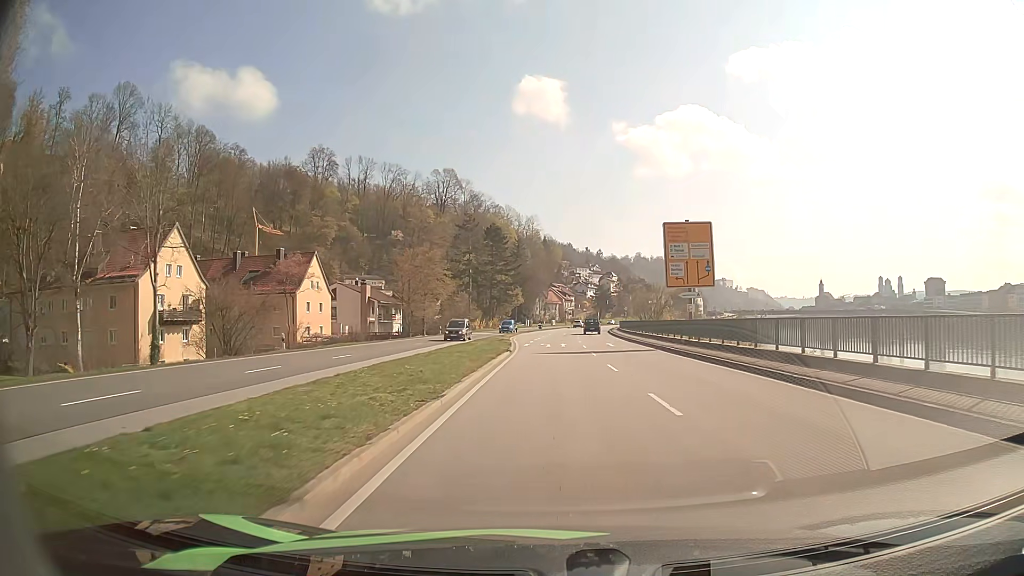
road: primary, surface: asphalt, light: Day
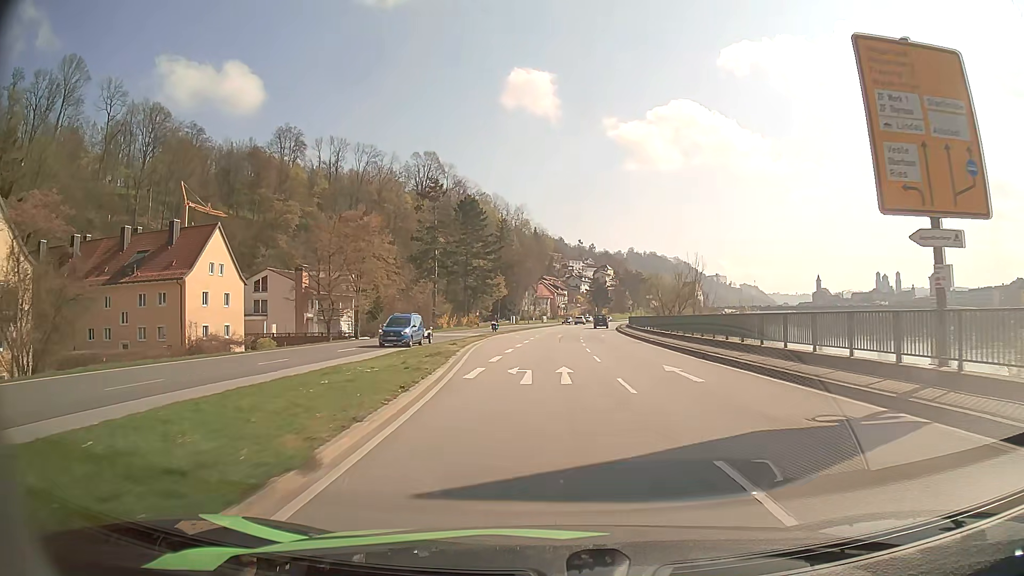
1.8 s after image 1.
(+0.2, +24.4) m; +1°
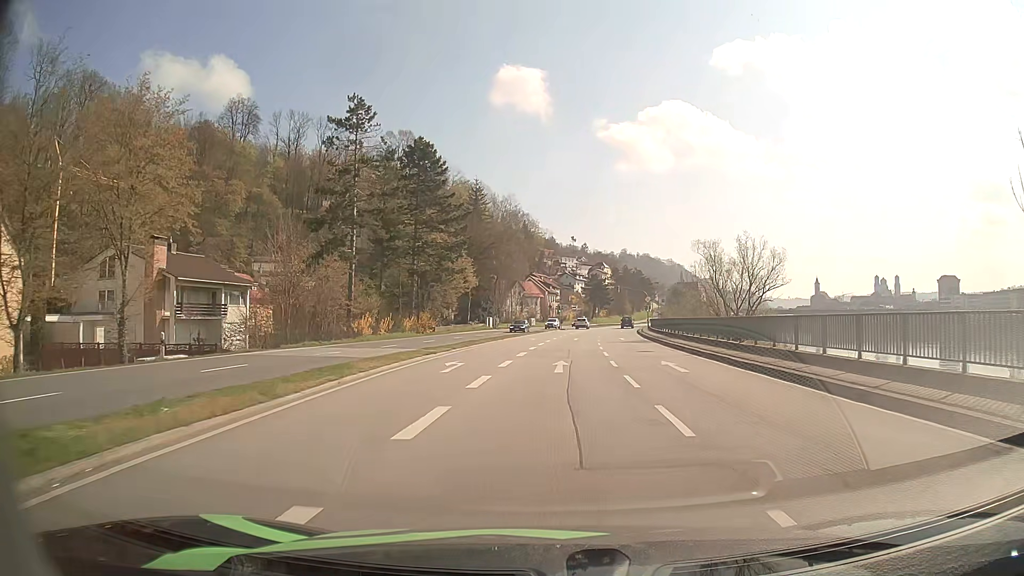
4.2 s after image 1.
(+0.2, +31.7) m; +1°
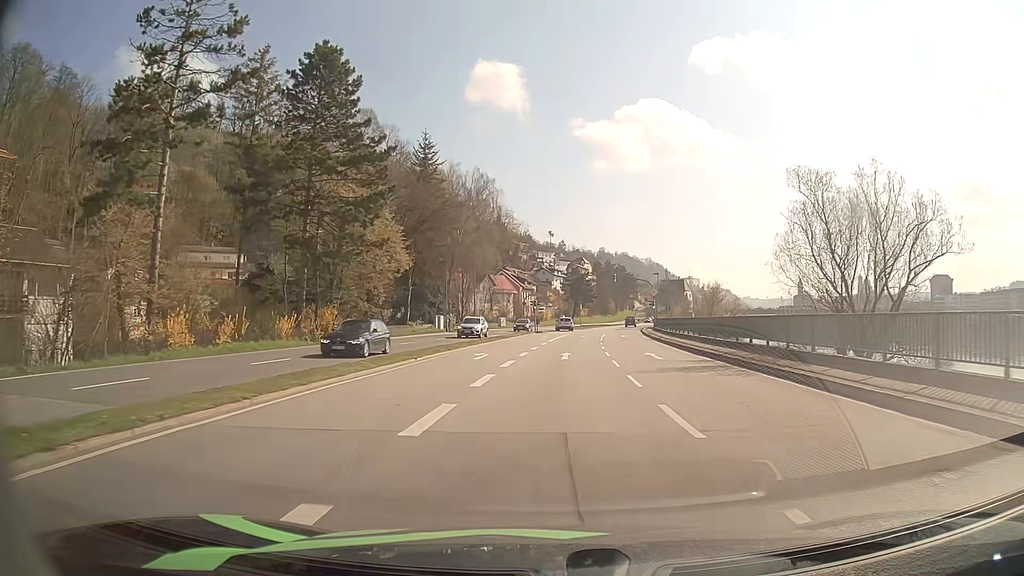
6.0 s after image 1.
(+0.5, +24.1) m; +2°
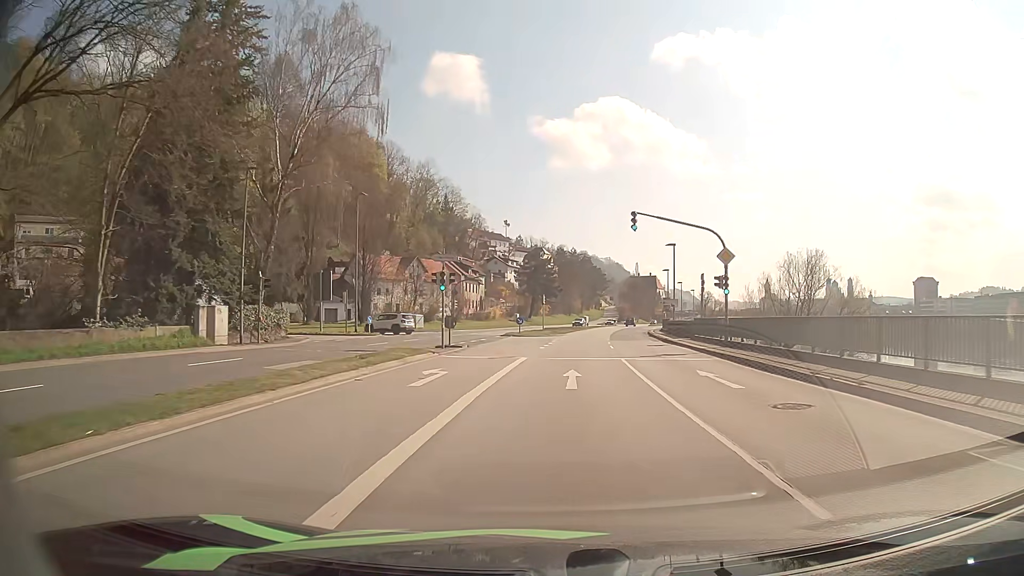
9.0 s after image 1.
(+1.2, +40.4) m; +4°
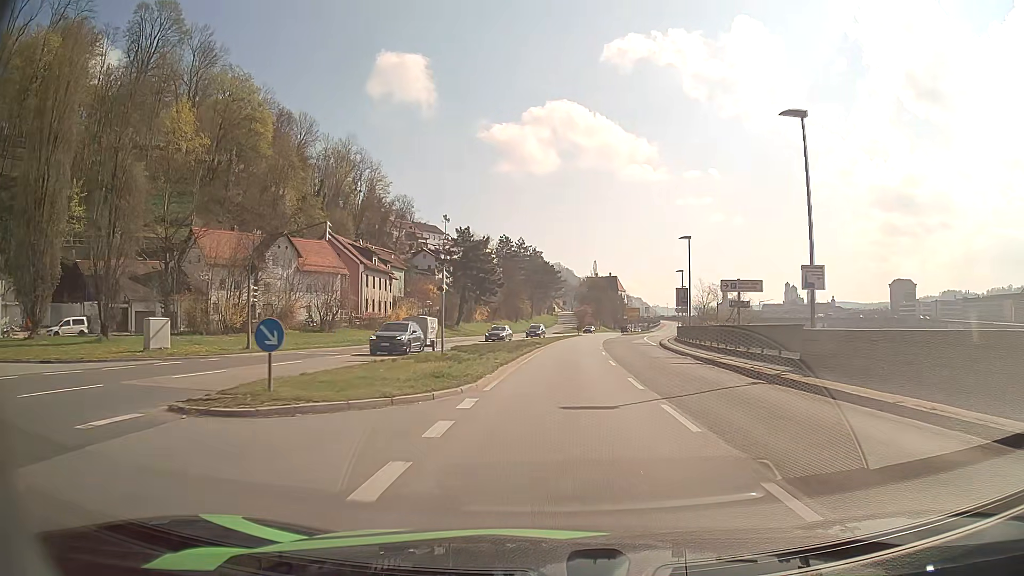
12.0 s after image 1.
(+1.7, +40.5) m; +4°
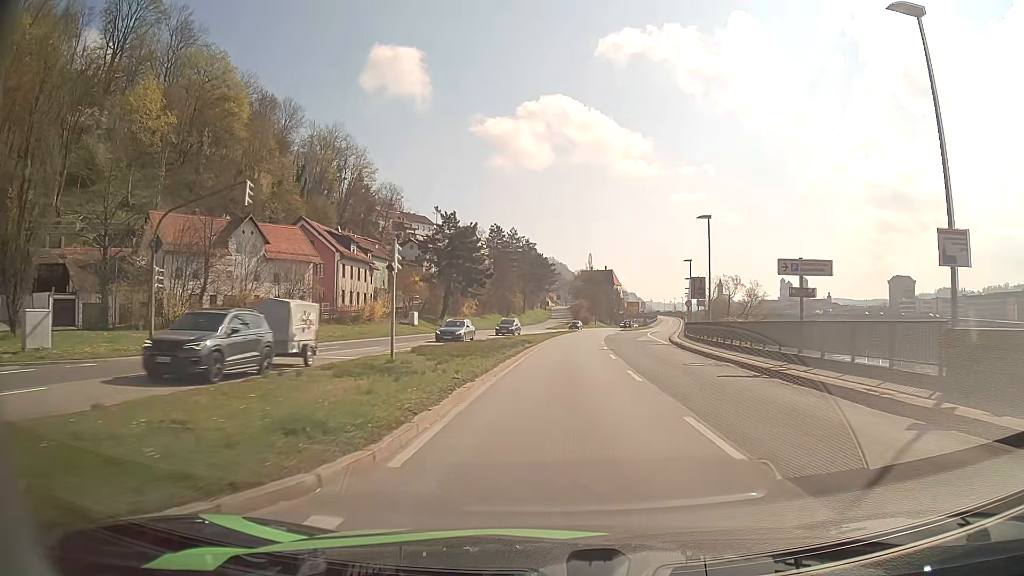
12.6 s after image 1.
(0.0, +8.1) m; 0°
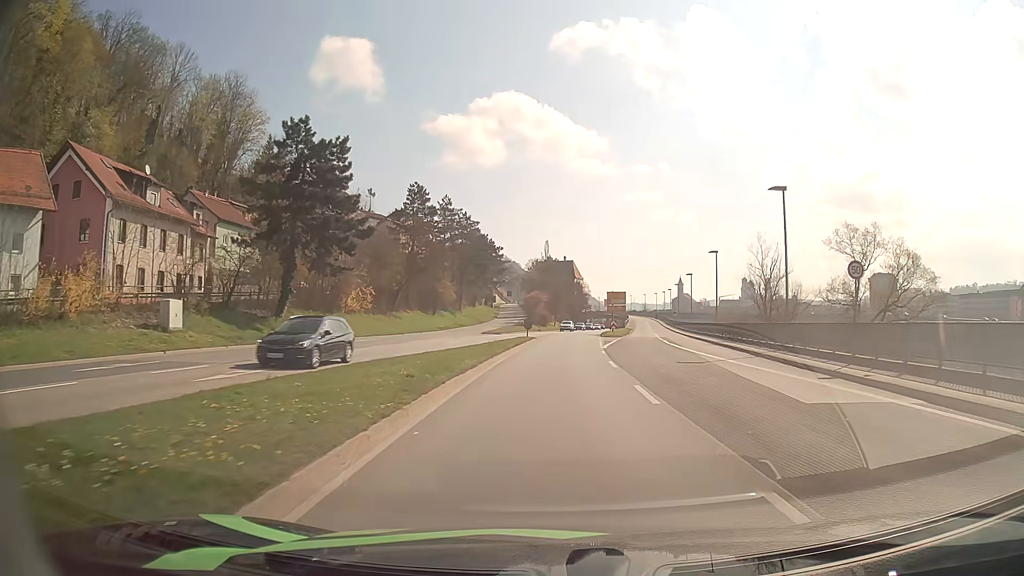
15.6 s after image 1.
(+1.5, +40.5) m; +4°
(0, +10) (0, +20) (+1, +30) (+1, +40) (+2, +50) (+2, +60) (+3, +70) (+4, +80) (+5, +90) (+6, +100) m
